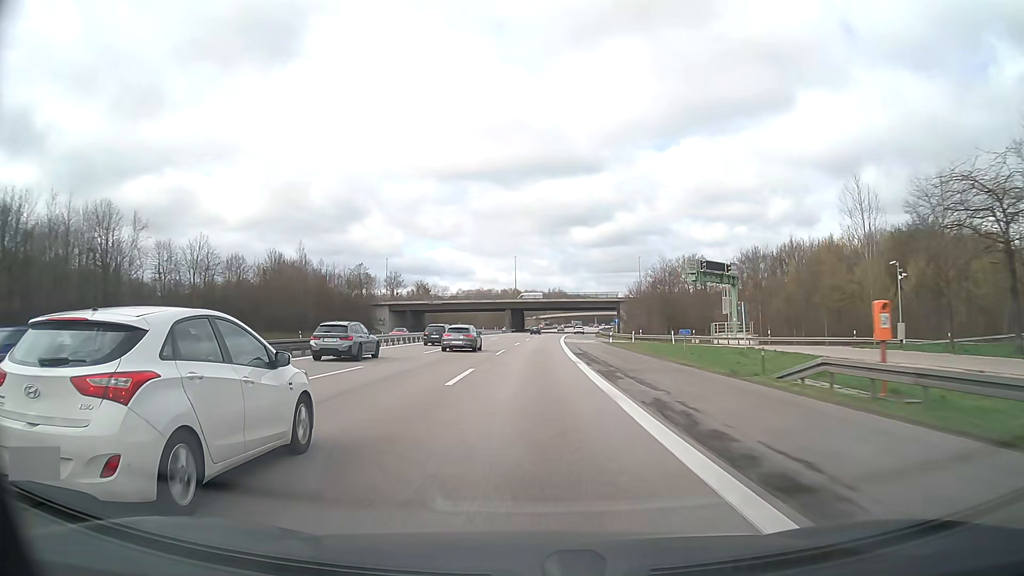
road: motorway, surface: asphalt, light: Day
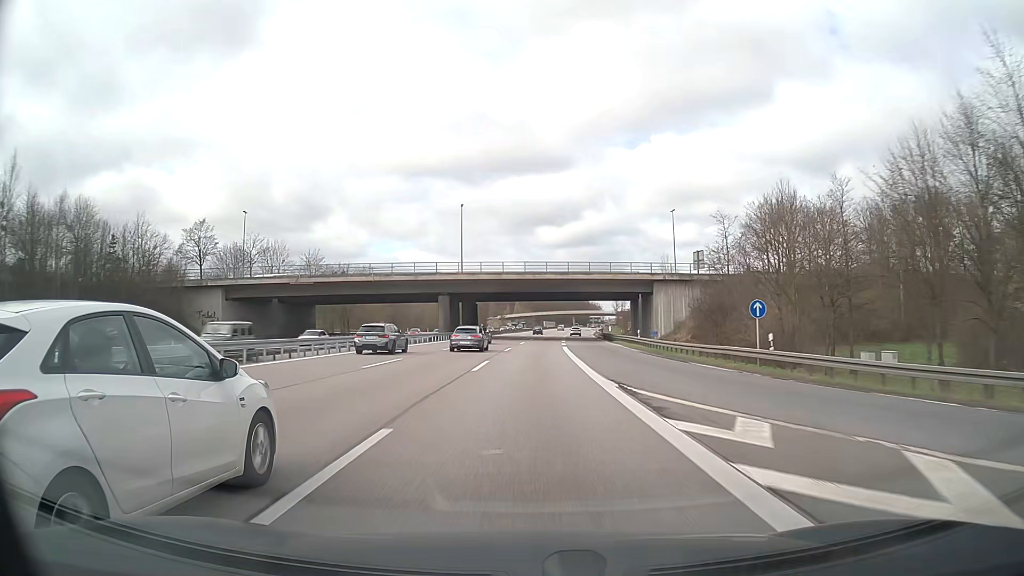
(+1.4, +66.5) m; +3°
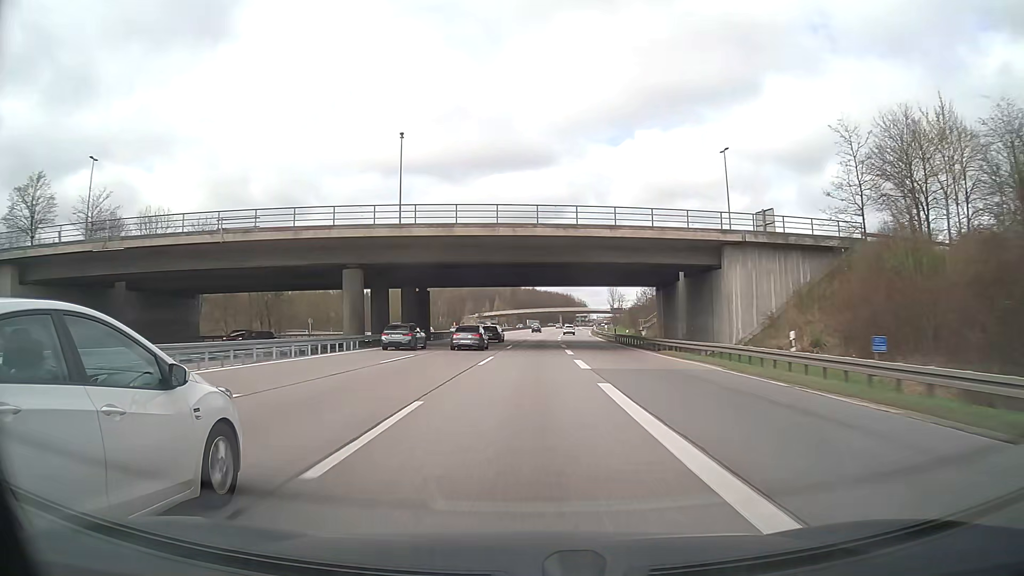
(+0.5, +33.3) m; +2°
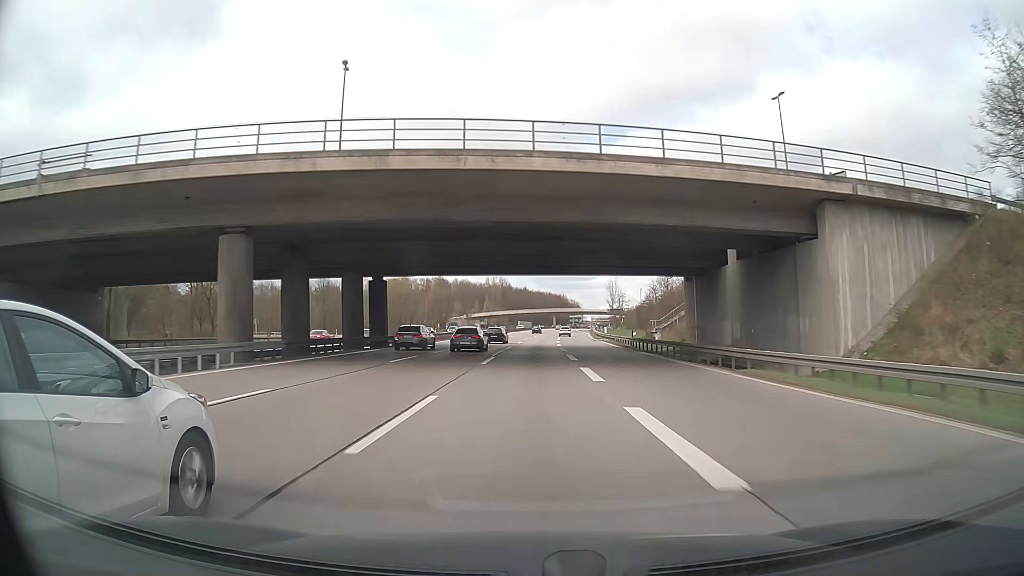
(+0.1, +16.6) m; +1°
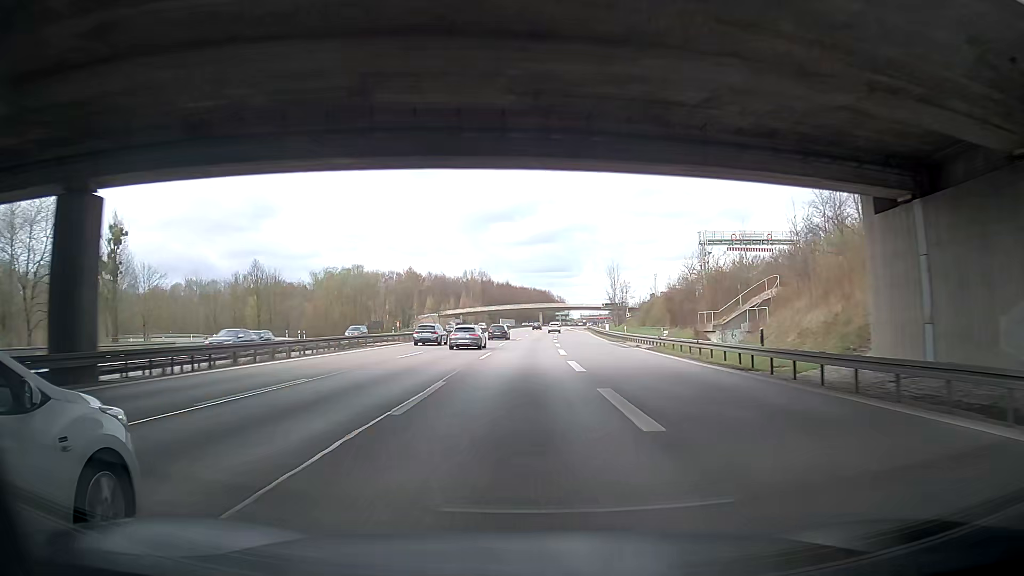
(+0.4, +33.3) m; +1°
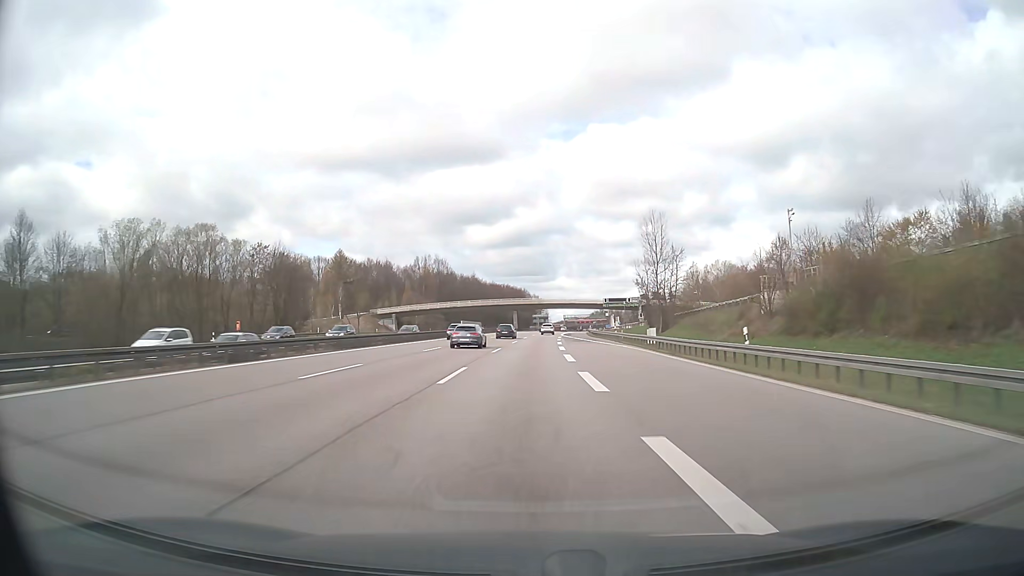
(+1.2, +66.6) m; +2°
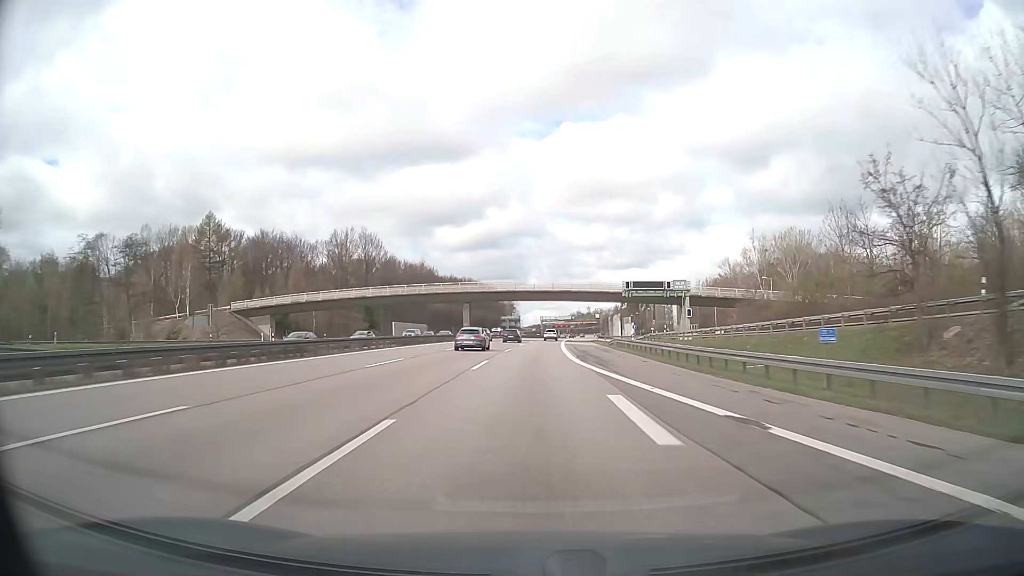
(+1.4, +66.4) m; +2°
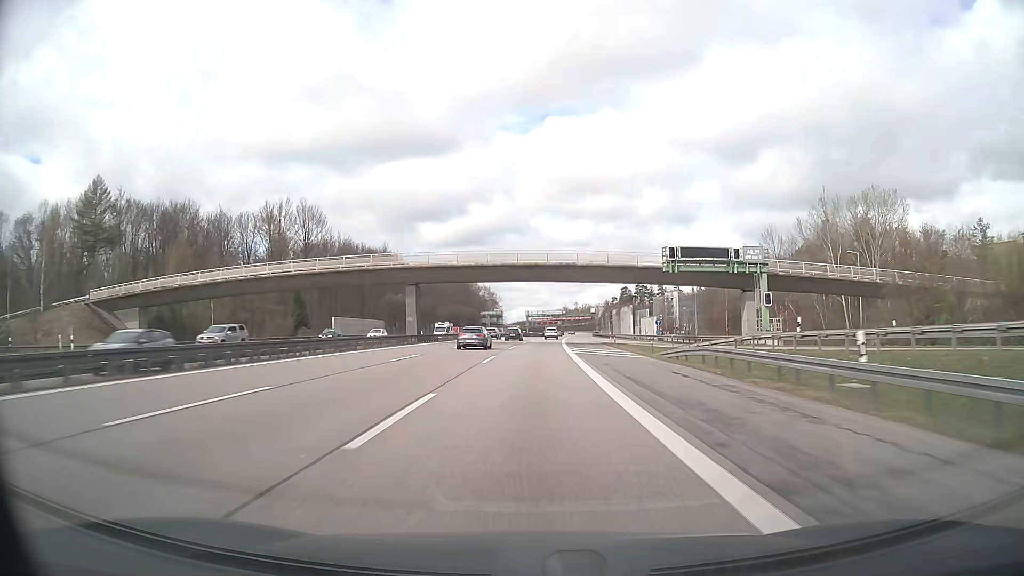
(+0.4, +33.2) m; +1°
(0, +10) (0, +20) (0, +30) (0, +40) (+1, +50) (+1, +60) (+2, +70) (+2, +80) (+3, +90) (+3, +100) m
